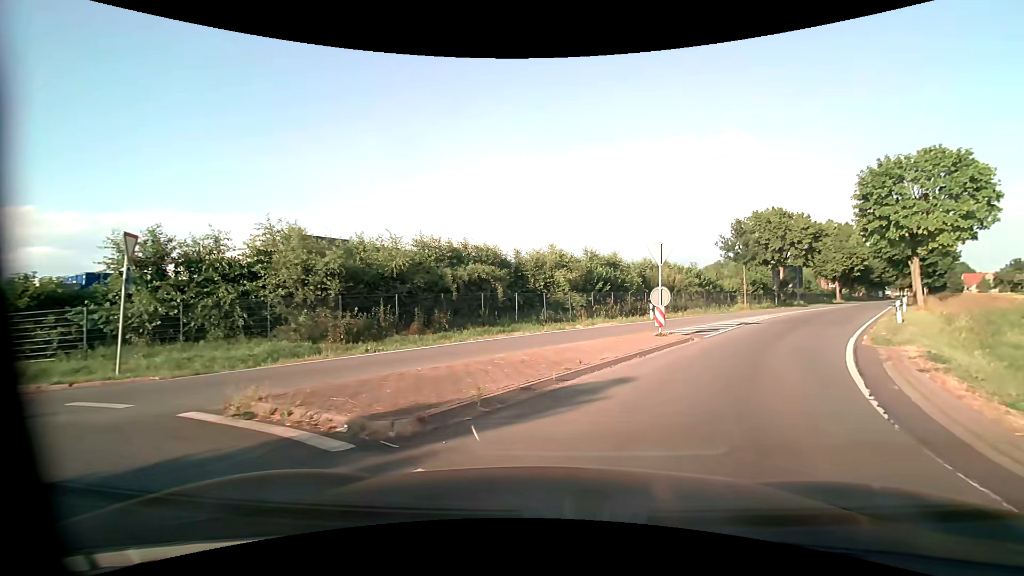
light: Day
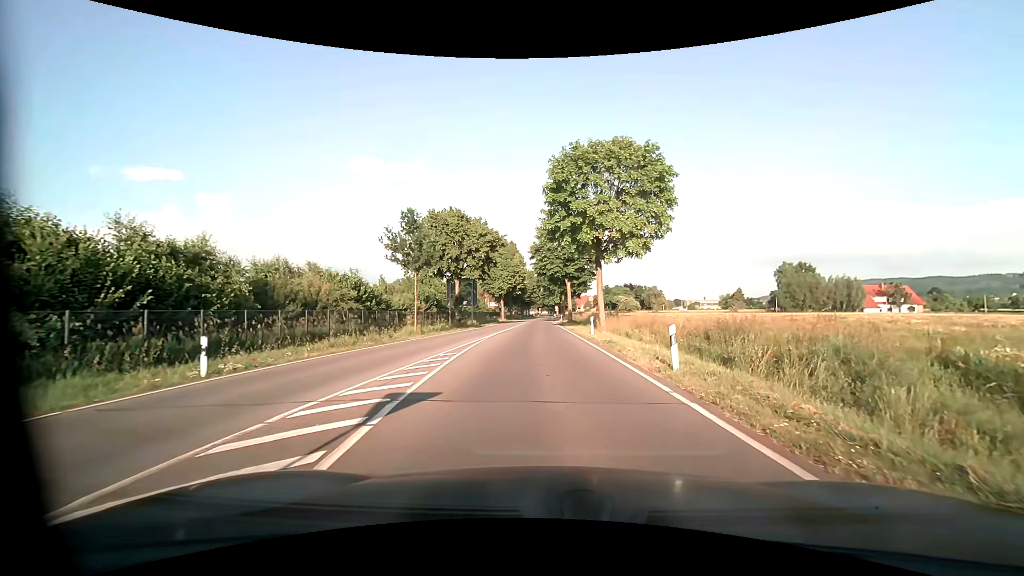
(+5.2, +15.9) m; +35°
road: tertiary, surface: asphalt
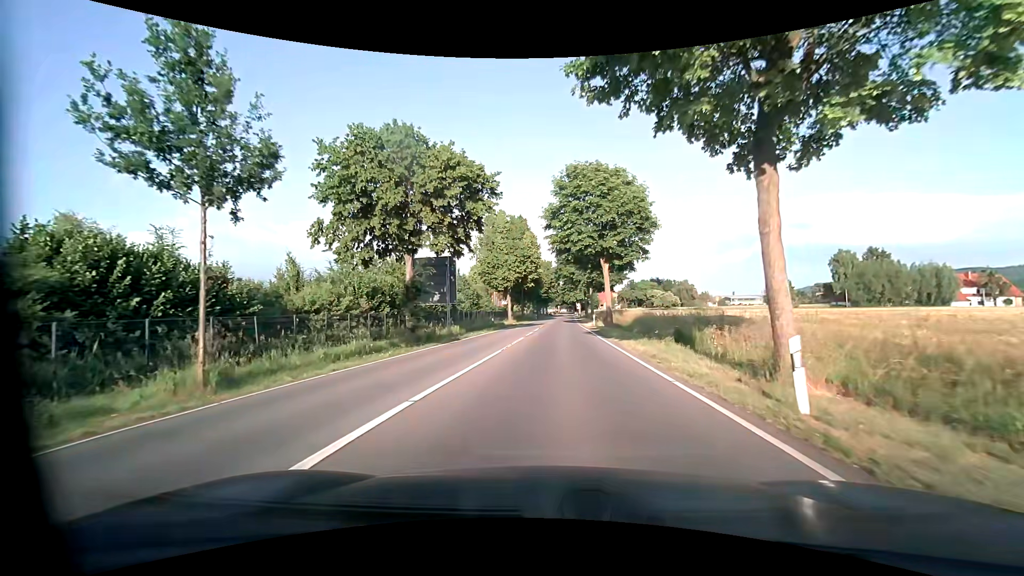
(-0.4, +22.5) m; -2°
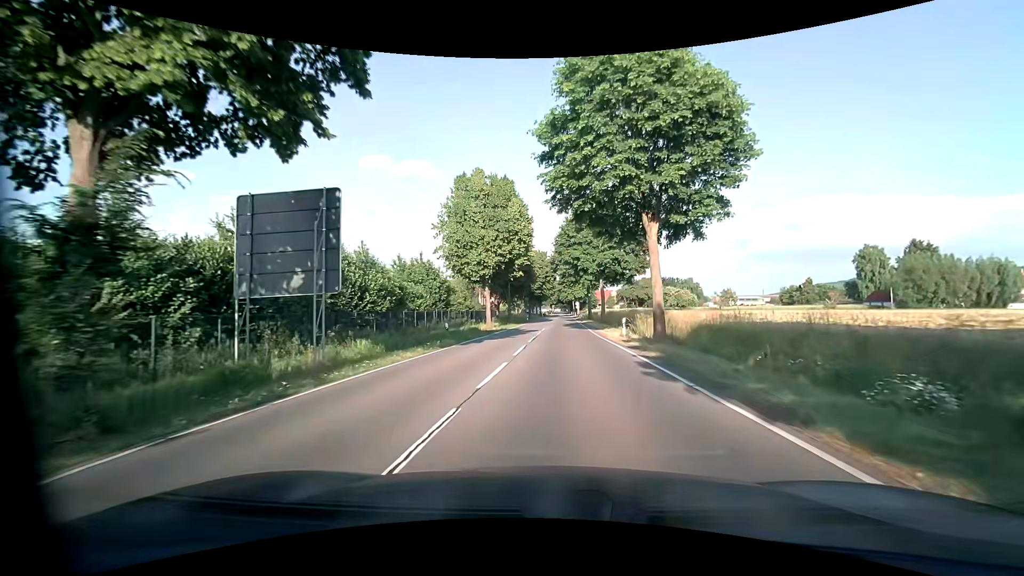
(0.0, +18.7) m; +1°
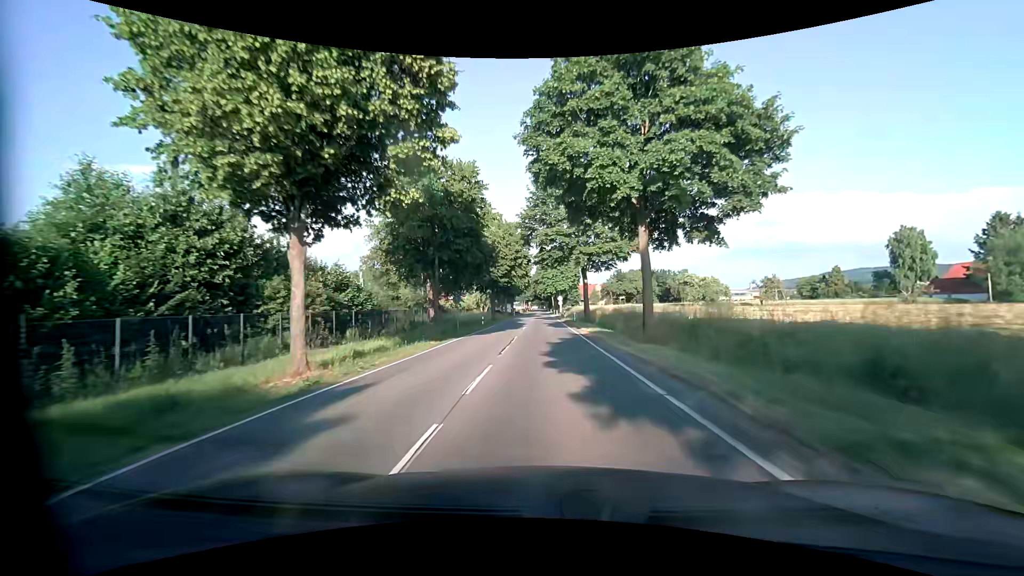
(+0.7, +31.2) m; +2°
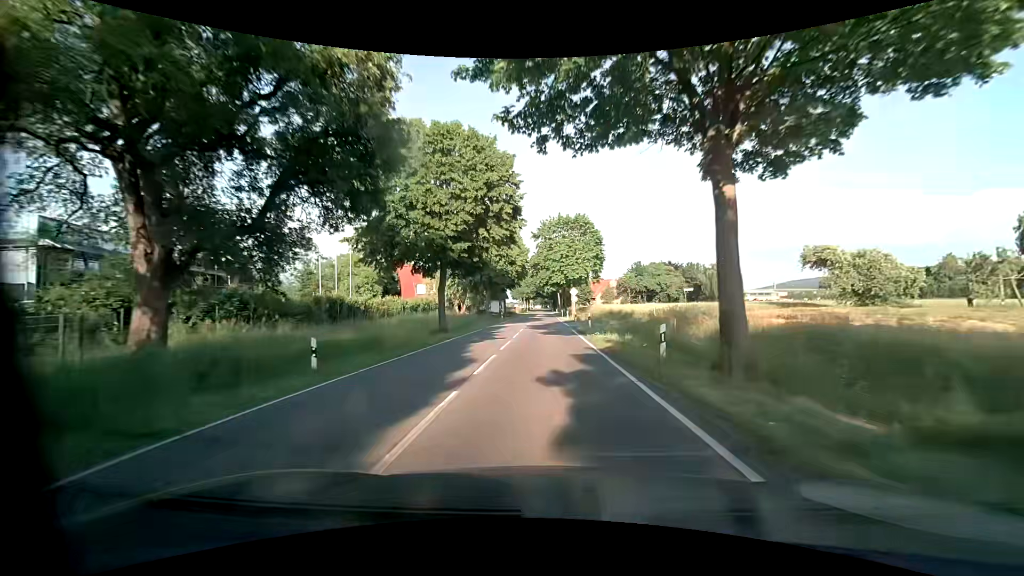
(-0.1, +34.1) m; -1°
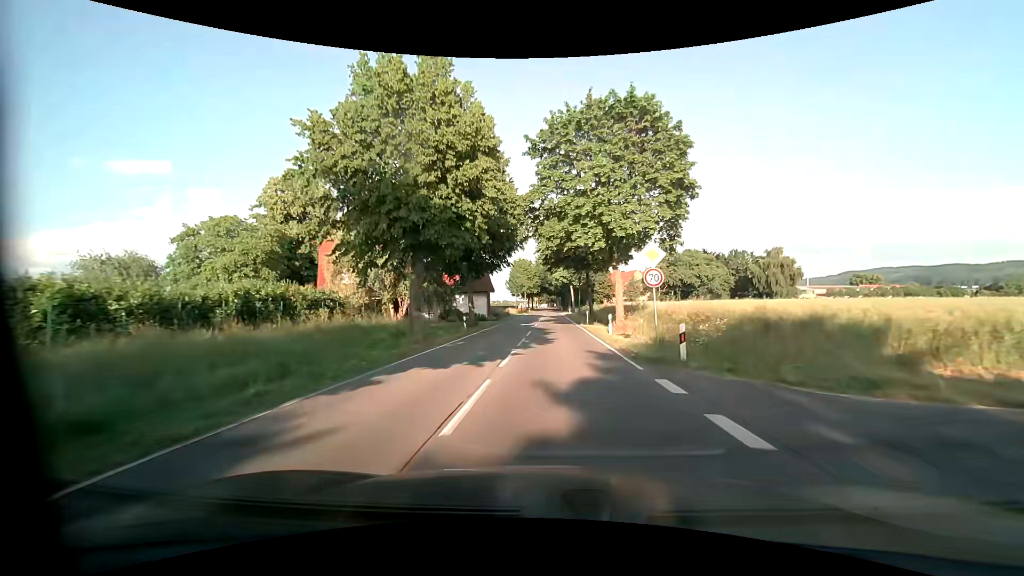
(-0.2, +34.9) m; -1°
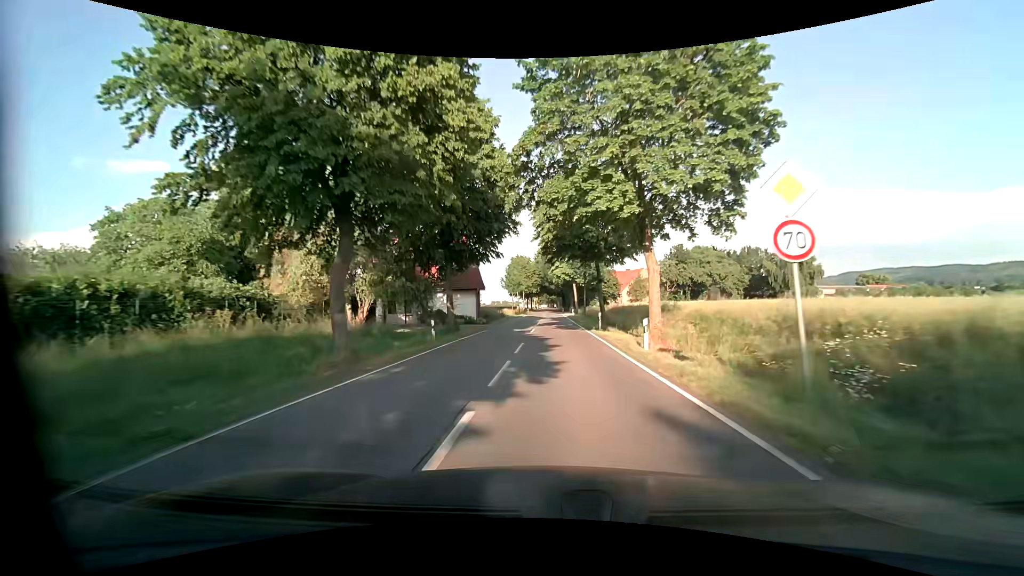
(+0.1, +9.0) m; 0°
(0, +10) (0, +20) (0, +30) (+1, +40) (+1, +50) (+1, +60) (+1, +70) (+1, +80) (+1, +90) (+1, +100) m
